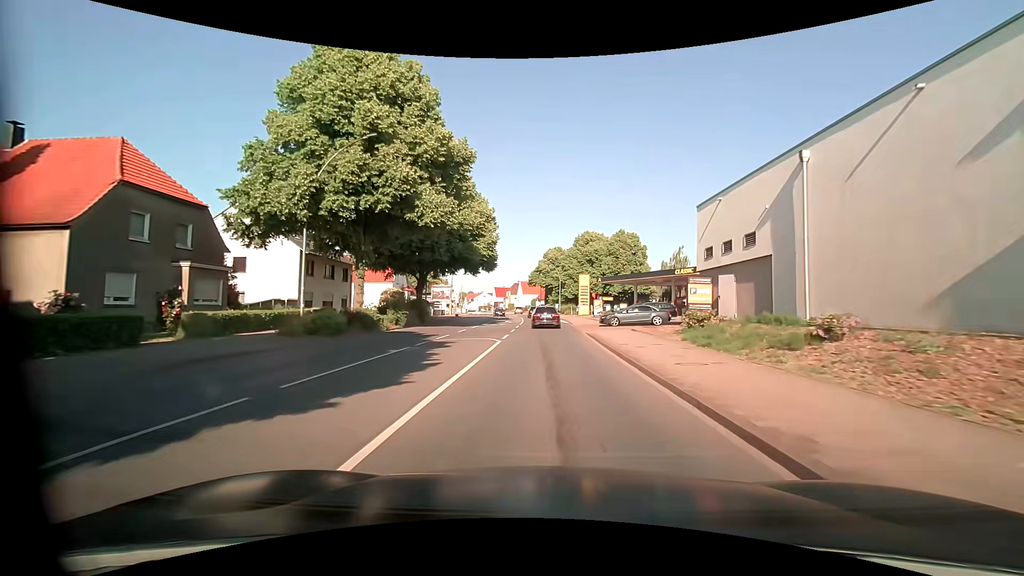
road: primary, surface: asphalt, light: Day
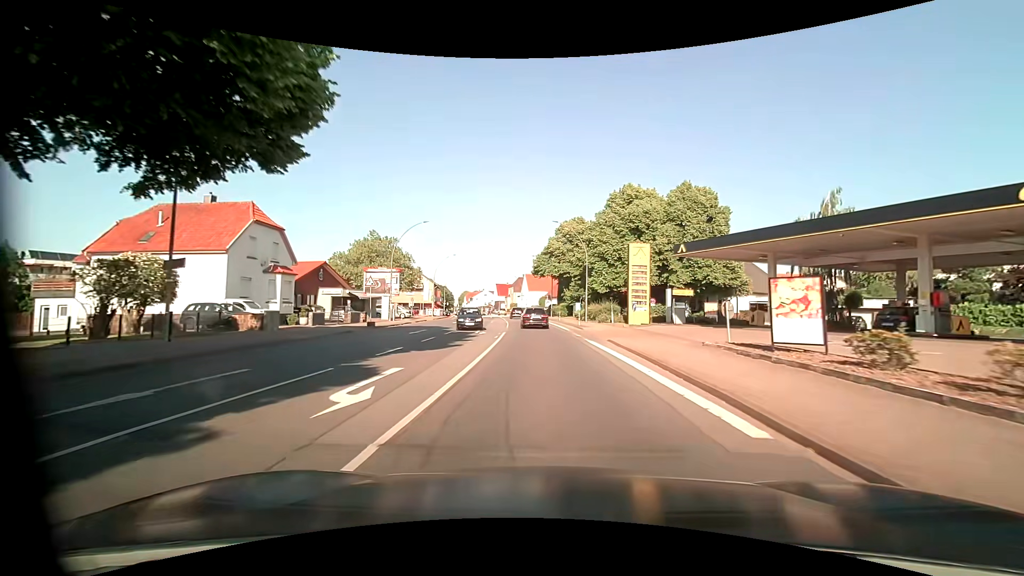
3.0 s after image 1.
(-0.2, +39.6) m; -1°
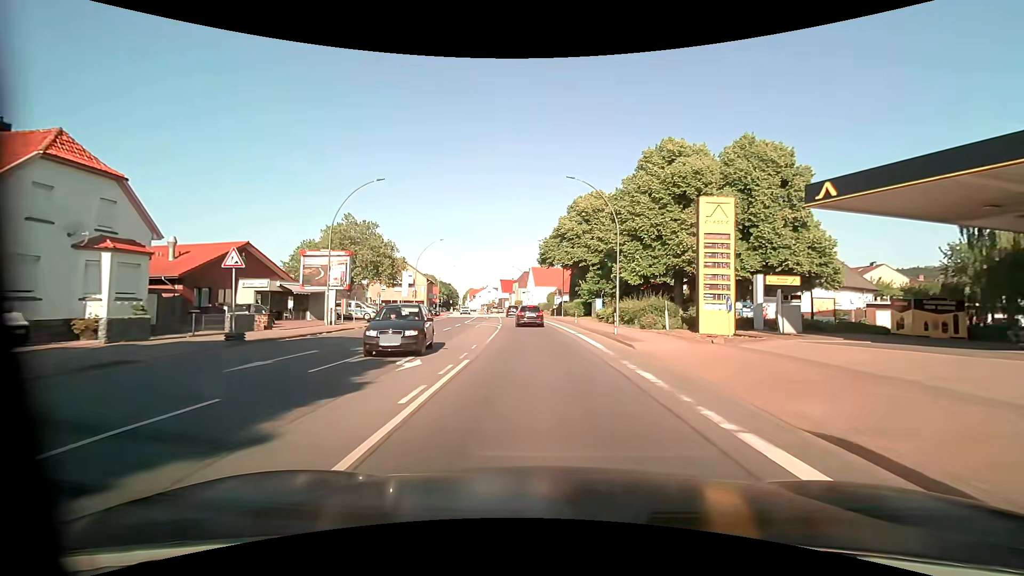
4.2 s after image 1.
(-0.1, +16.0) m; -1°
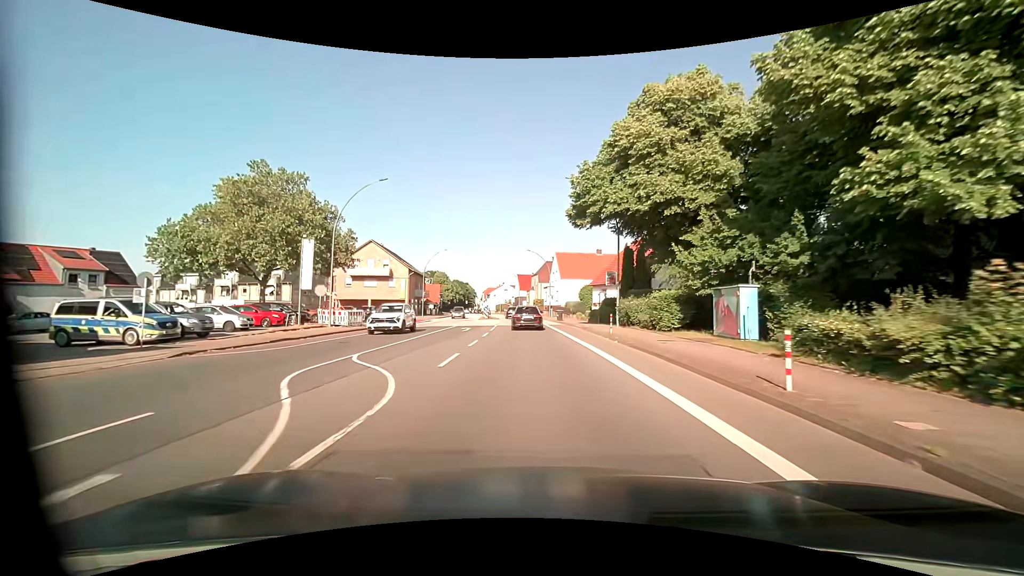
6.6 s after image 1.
(-0.7, +31.2) m; -3°
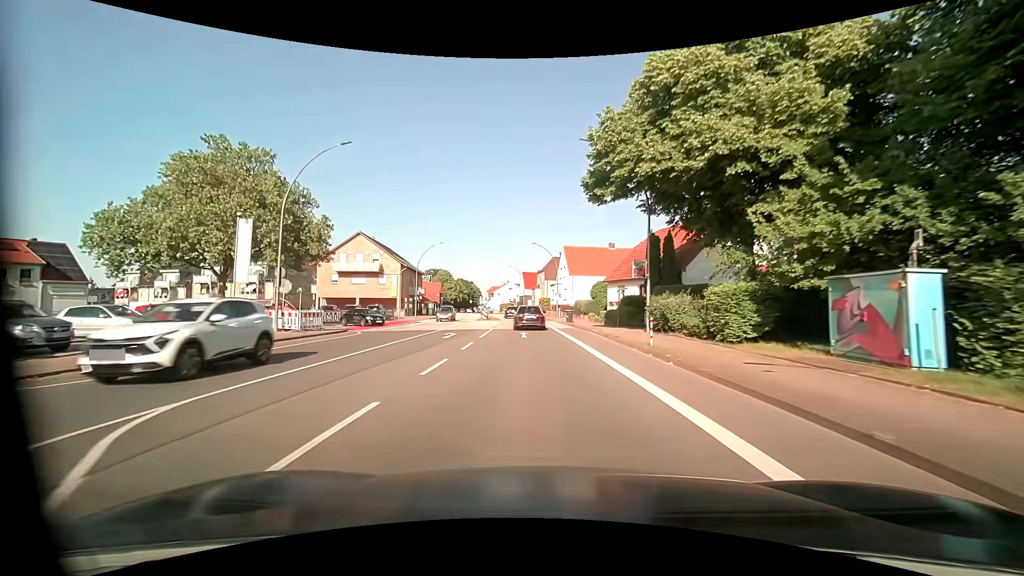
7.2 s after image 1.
(-0.1, +7.5) m; -1°
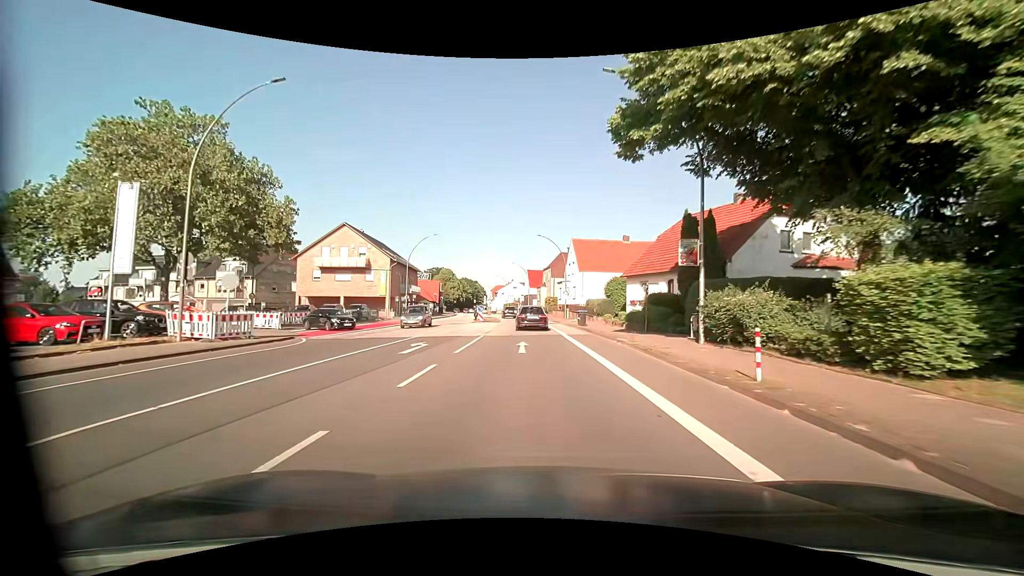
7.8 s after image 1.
(0.0, +7.5) m; 0°
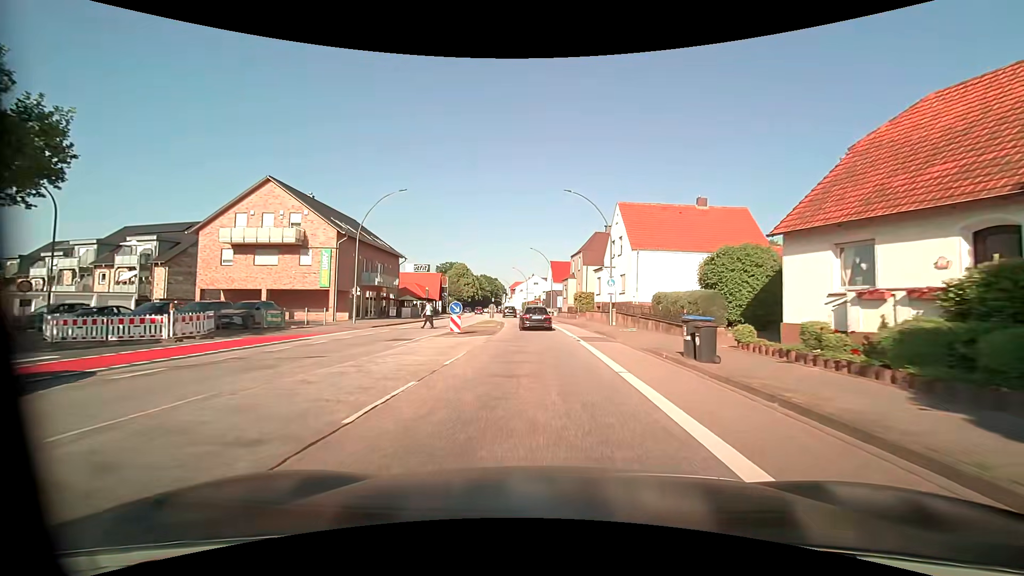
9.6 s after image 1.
(-0.6, +22.4) m; -2°
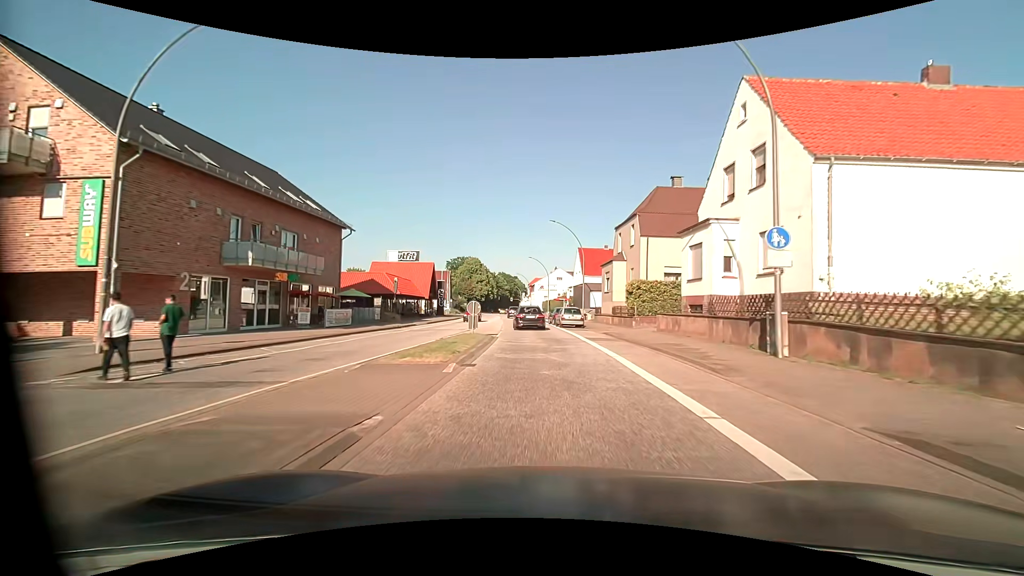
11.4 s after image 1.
(-0.6, +23.1) m; -3°
(0, +10) (0, +20) (-1, +30) (-2, +40) (-2, +50) (-3, +60) (-4, +70) (-5, +80) (-6, +90) (-7, +100) m
